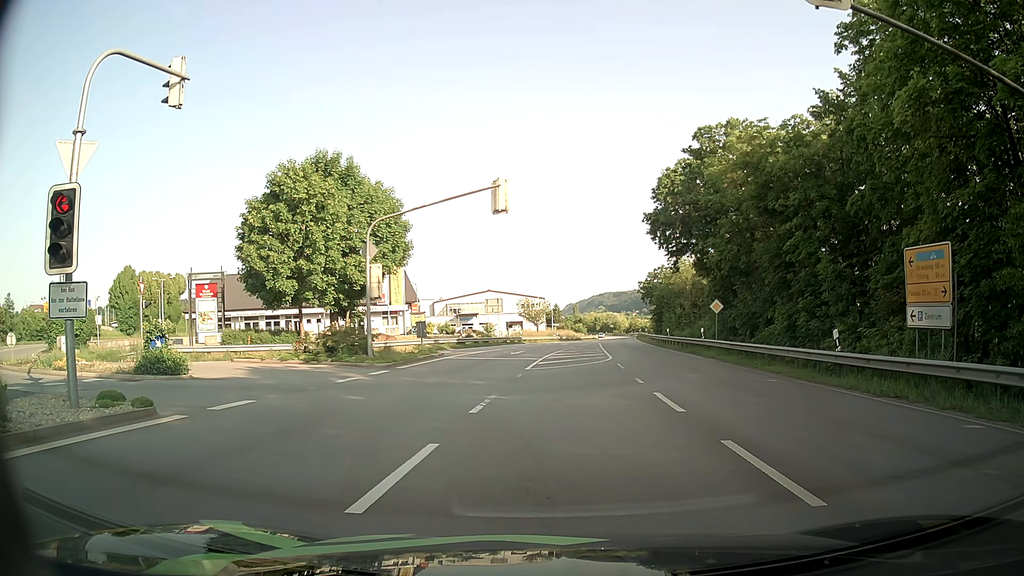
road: primary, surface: asphalt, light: Day
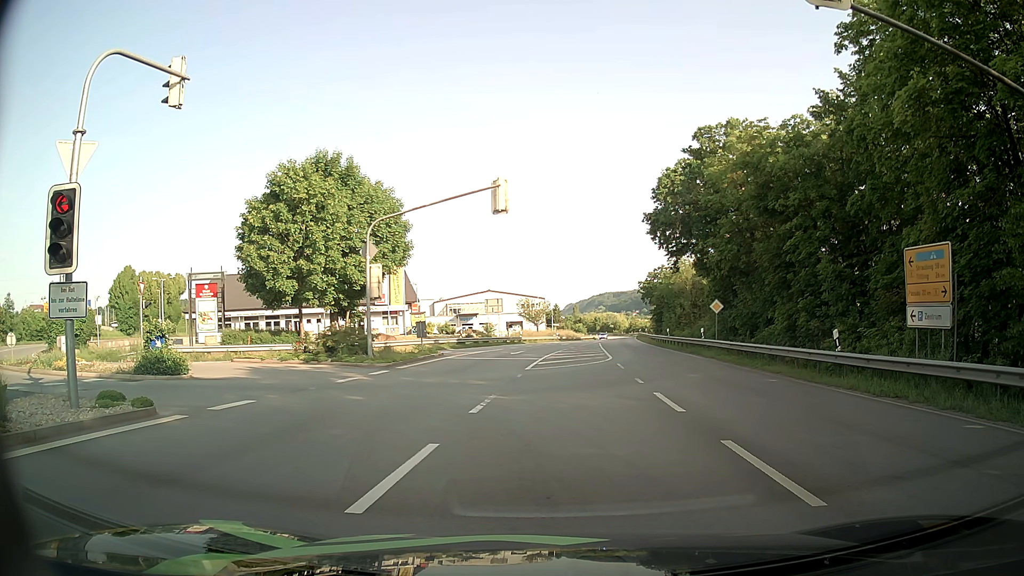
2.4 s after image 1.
(0.0, 0.0) m; 0°
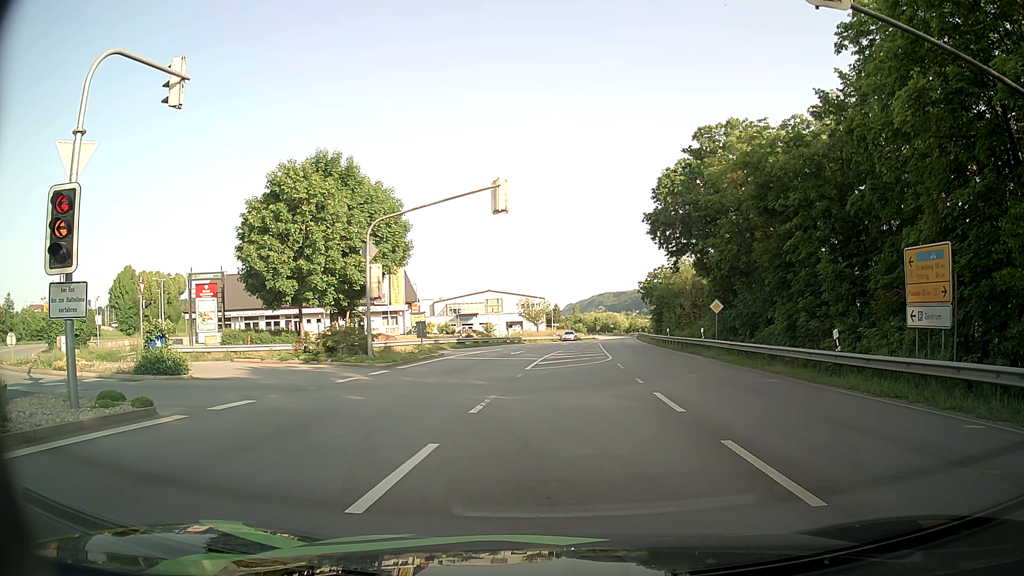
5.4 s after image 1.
(0.0, 0.0) m; 0°
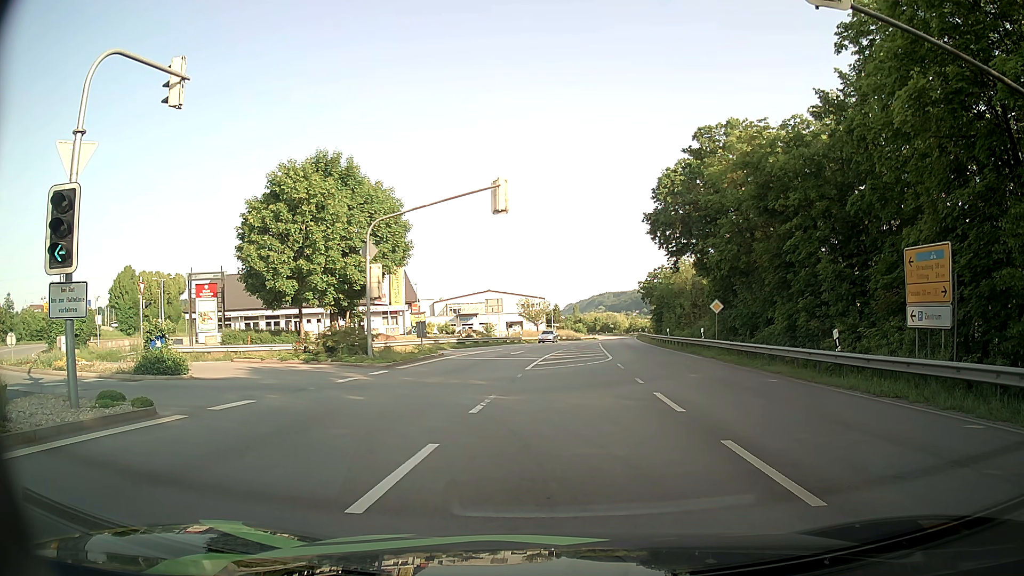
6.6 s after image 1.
(0.0, 0.0) m; 0°
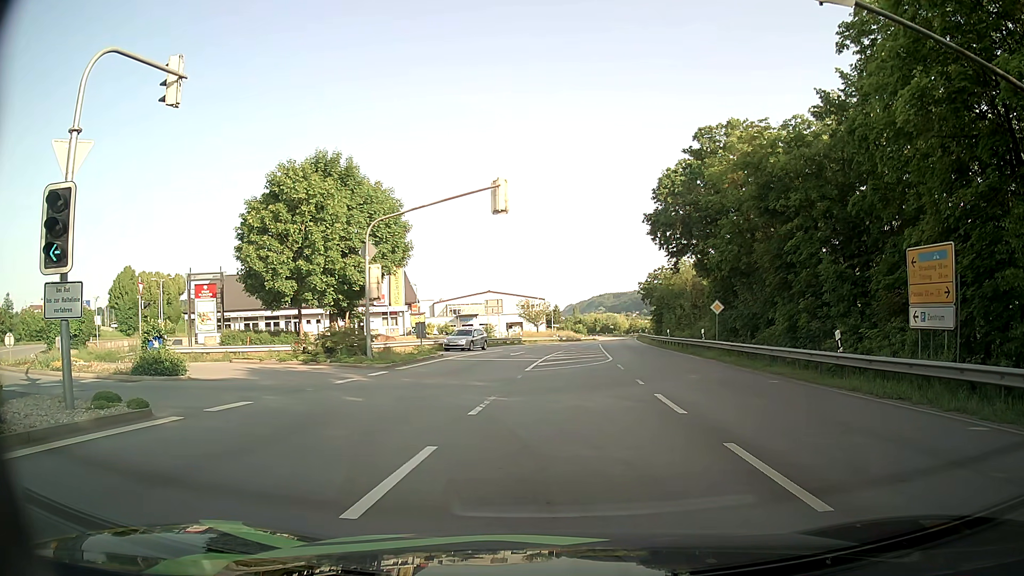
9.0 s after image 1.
(0.0, +0.1) m; 0°
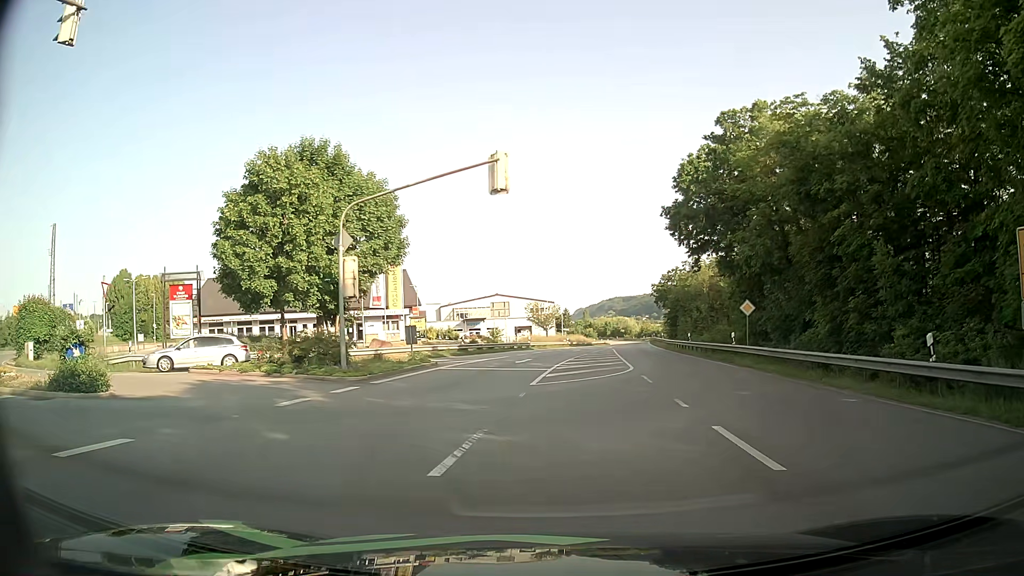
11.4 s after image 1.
(0.0, +4.7) m; -1°
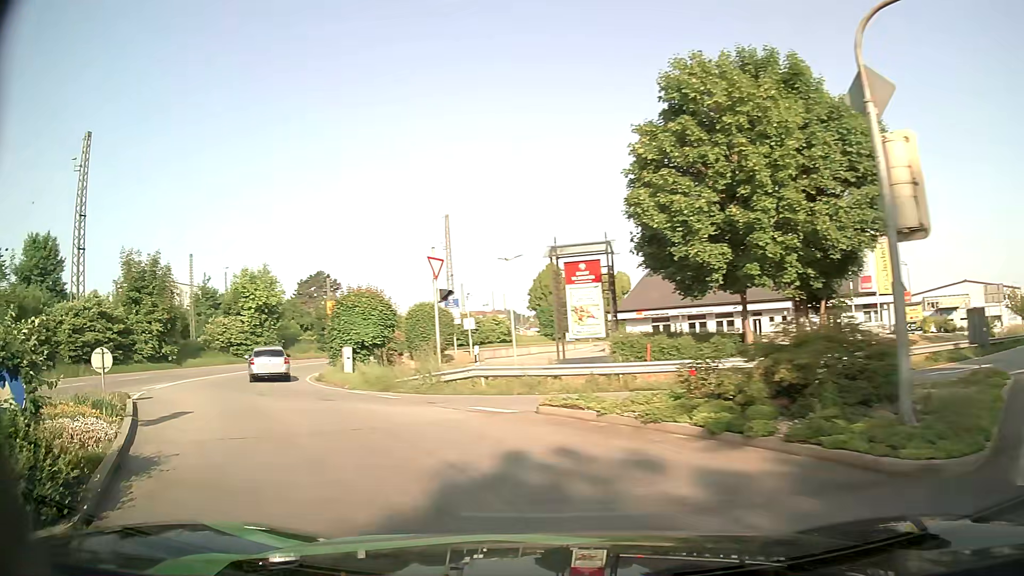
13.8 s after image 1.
(-3.7, +12.7) m; -37°
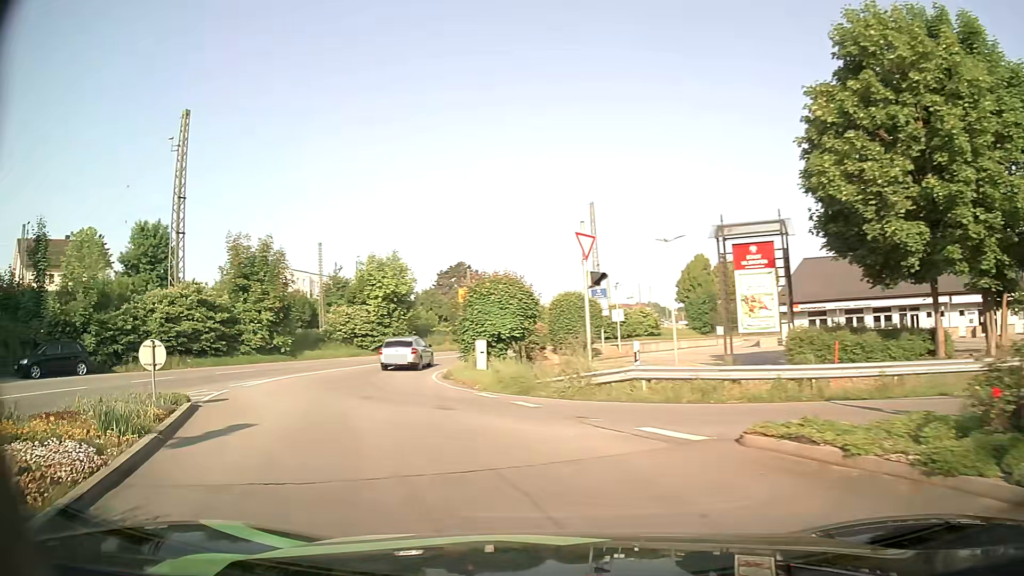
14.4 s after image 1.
(-0.5, +3.7) m; -13°
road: tertiary
(-2, +10) (-5, +19) (-6, +29) (-5, +39) (-2, +48) (+3, +57) (+8, +66) (+12, +75) (+18, +83) (+24, +91) m
